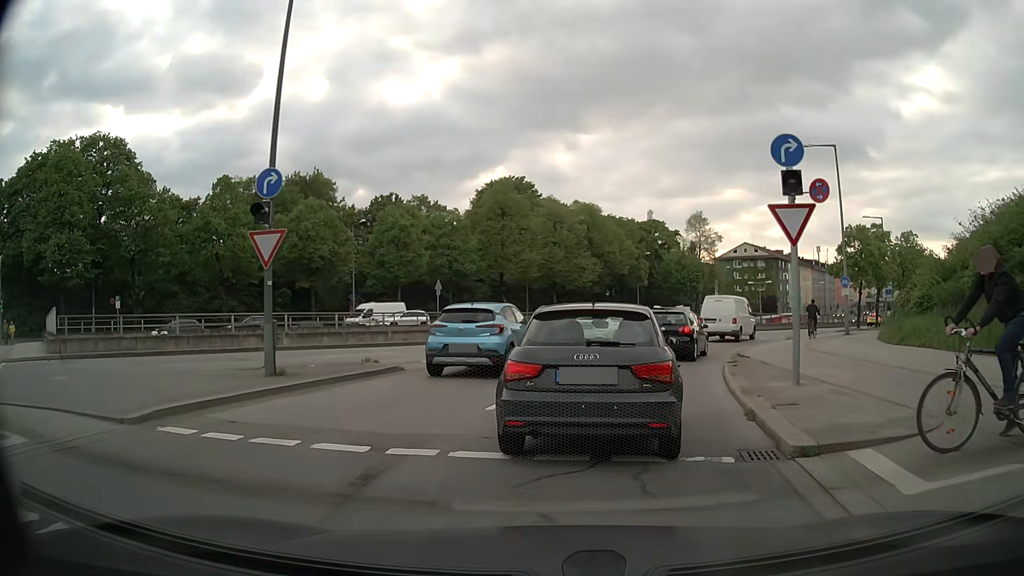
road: primary_link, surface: asphalt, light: Day
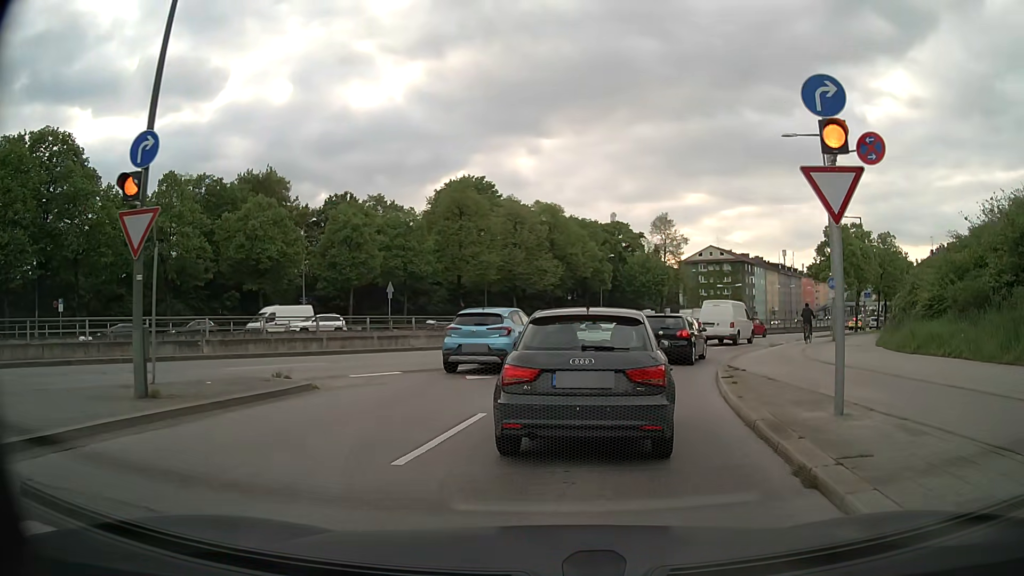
(+0.1, +3.3) m; +4°
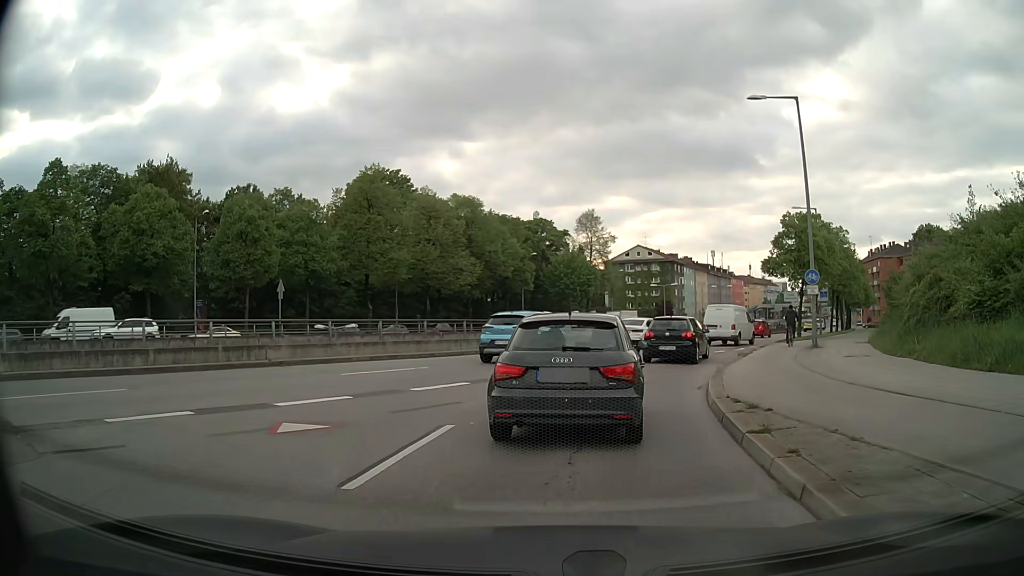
(+0.3, +6.8) m; +6°
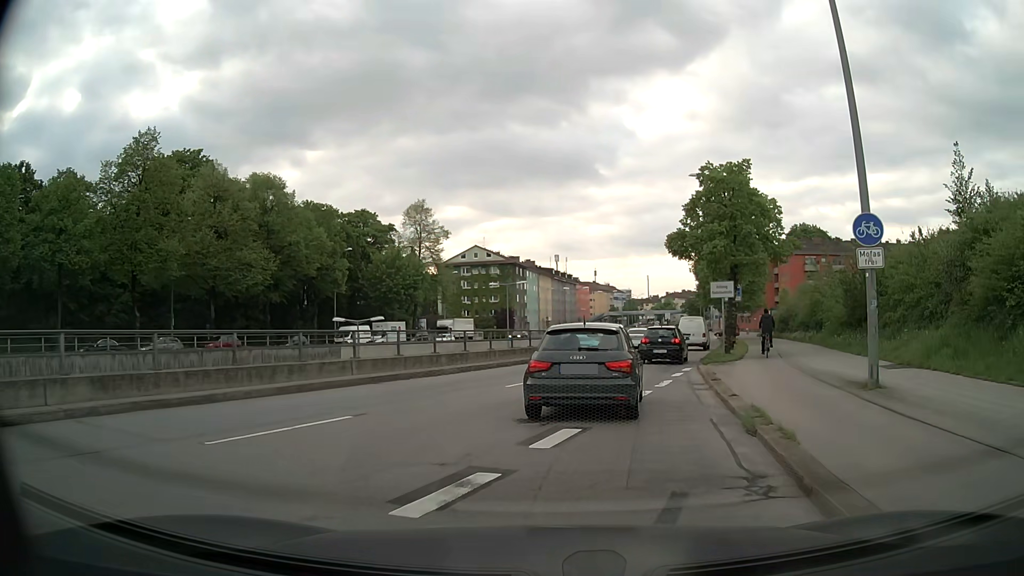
(+2.0, +16.3) m; +14°
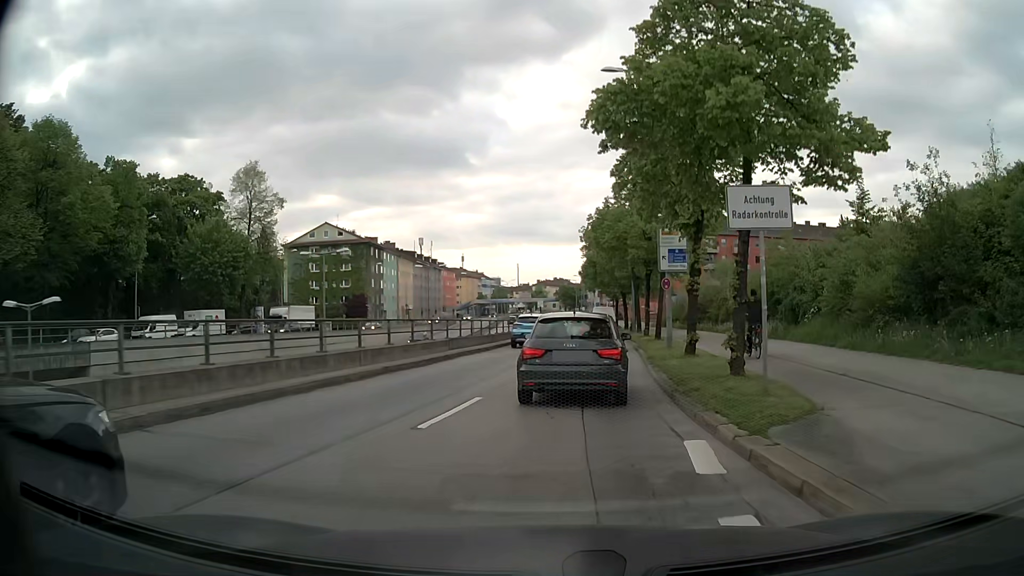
(+1.6, +16.7) m; +11°
(0, +10) (+1, +20) (+2, +30) (+2, +40) (+2, +50) (+2, +60) (+2, +70) (+2, +80) (+2, +90) (+2, +100) m
